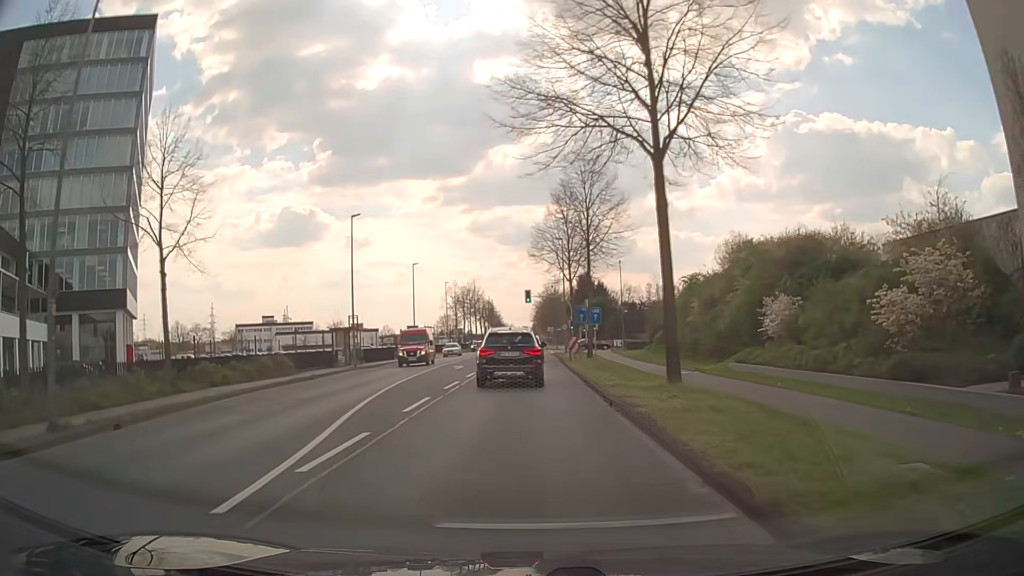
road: secondary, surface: asphalt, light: Day
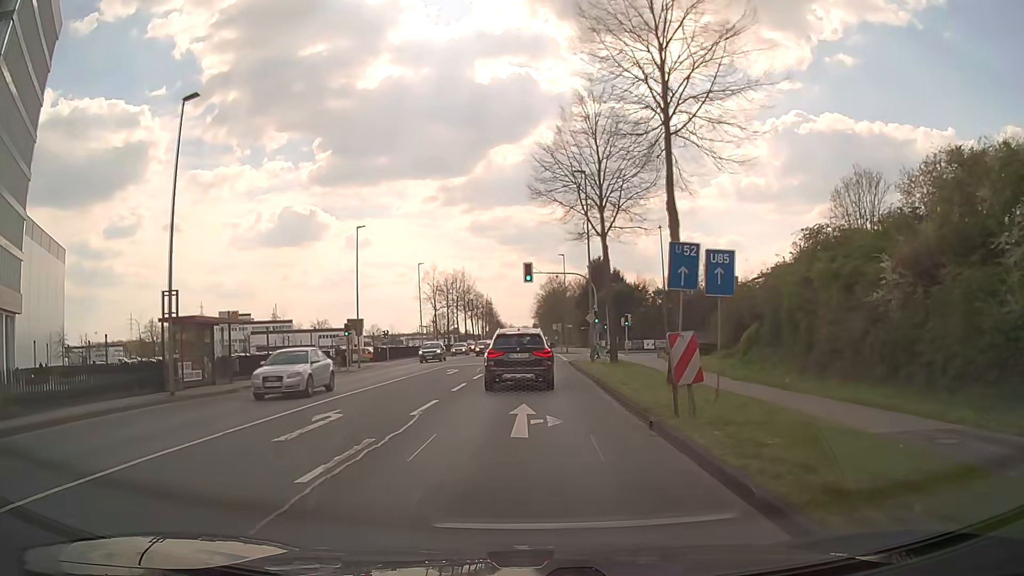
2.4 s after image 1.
(-0.2, +24.7) m; 0°
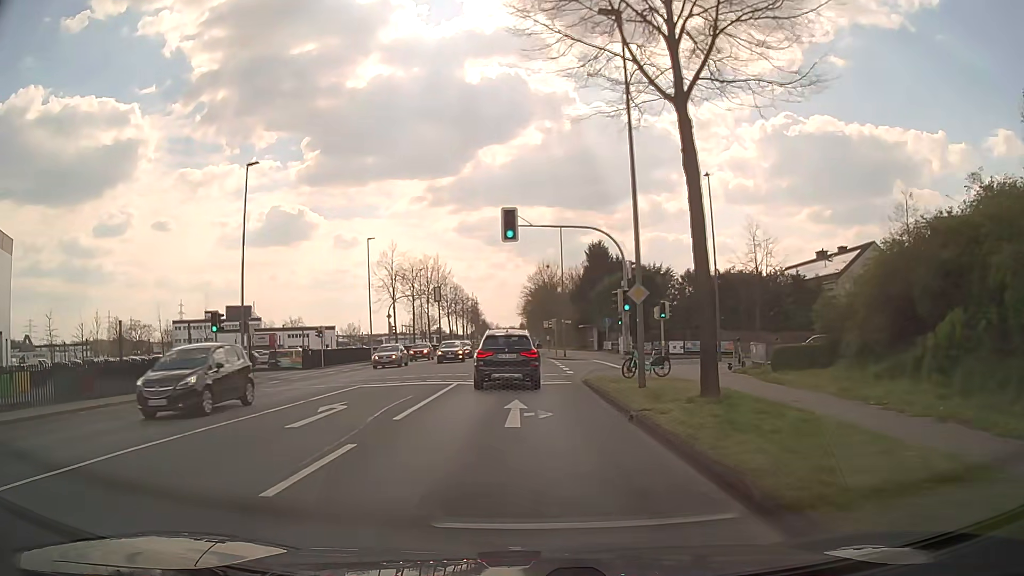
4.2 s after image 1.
(+0.2, +18.7) m; +1°
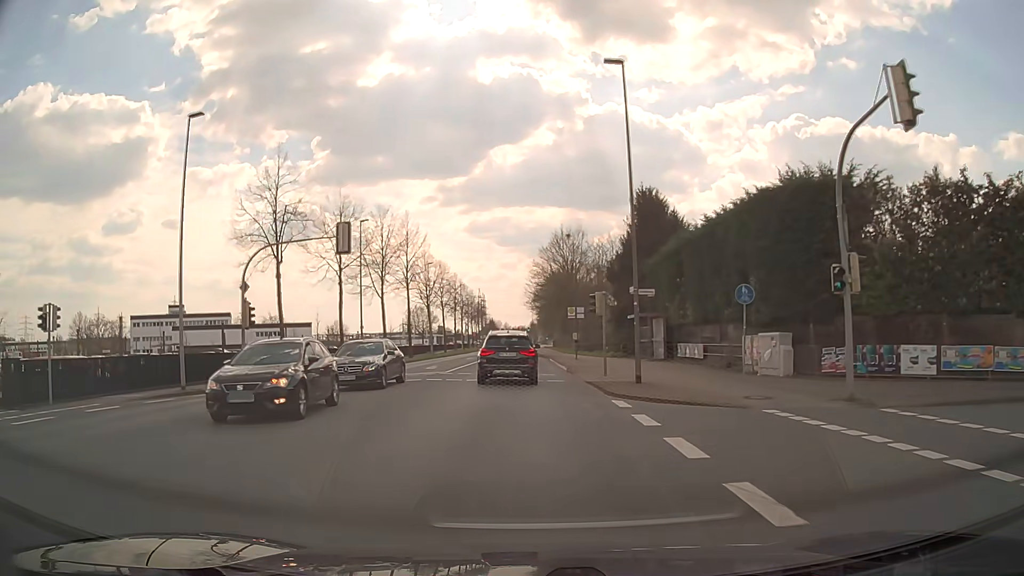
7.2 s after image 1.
(-0.1, +33.2) m; 0°
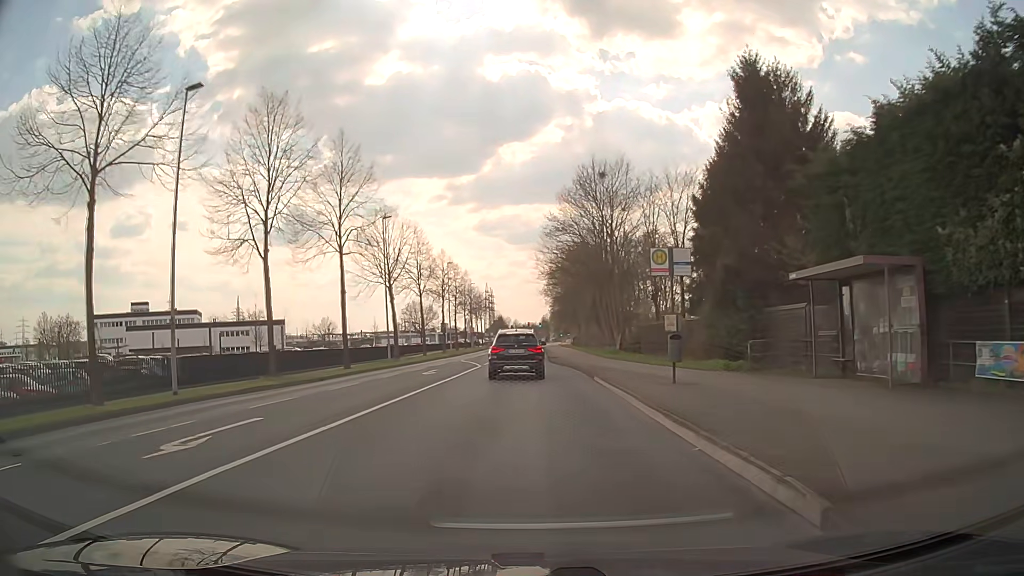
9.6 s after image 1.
(-0.4, +27.9) m; -1°
